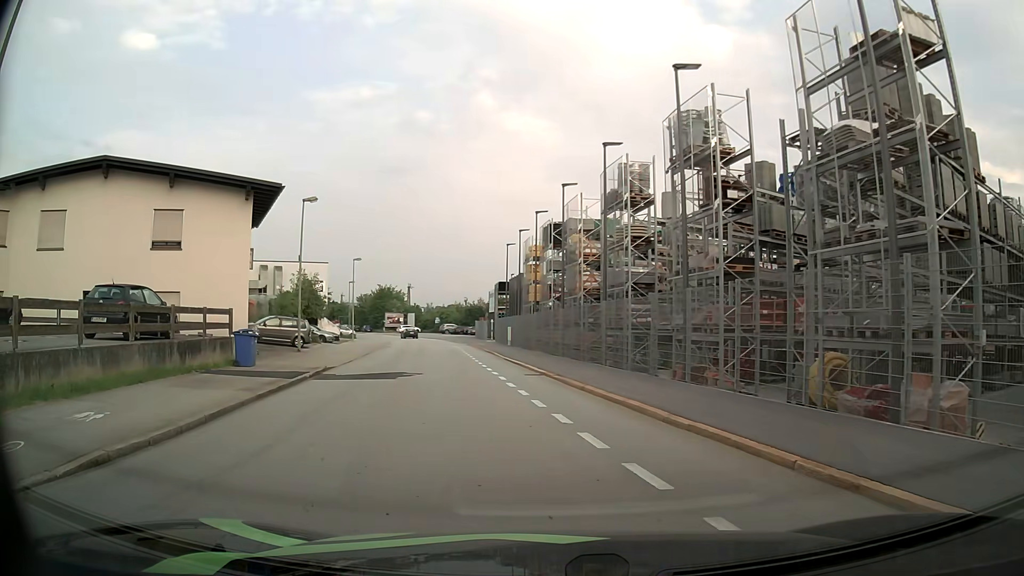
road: residential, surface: asphalt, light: Day
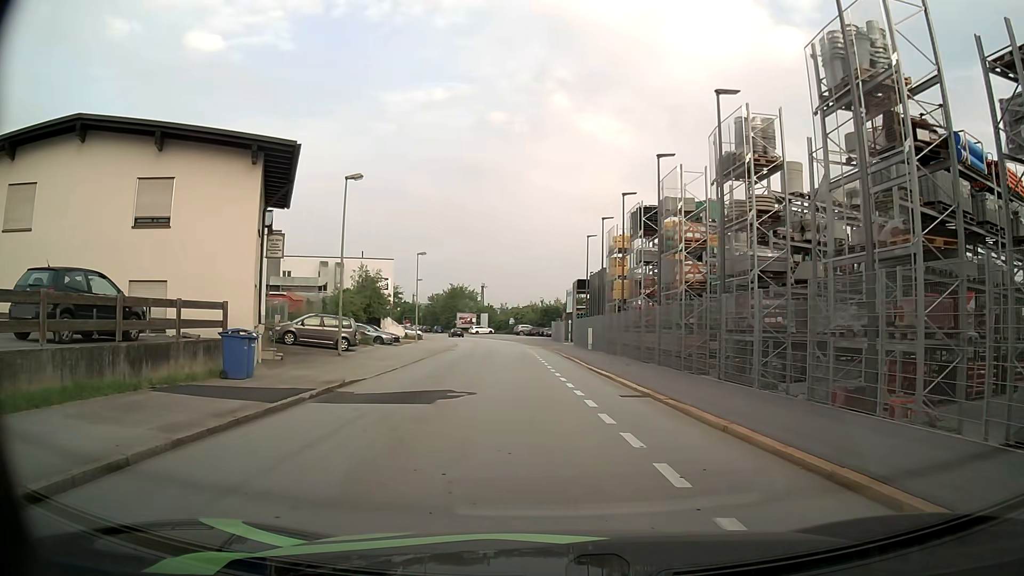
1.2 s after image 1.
(-0.3, +5.8) m; -6°
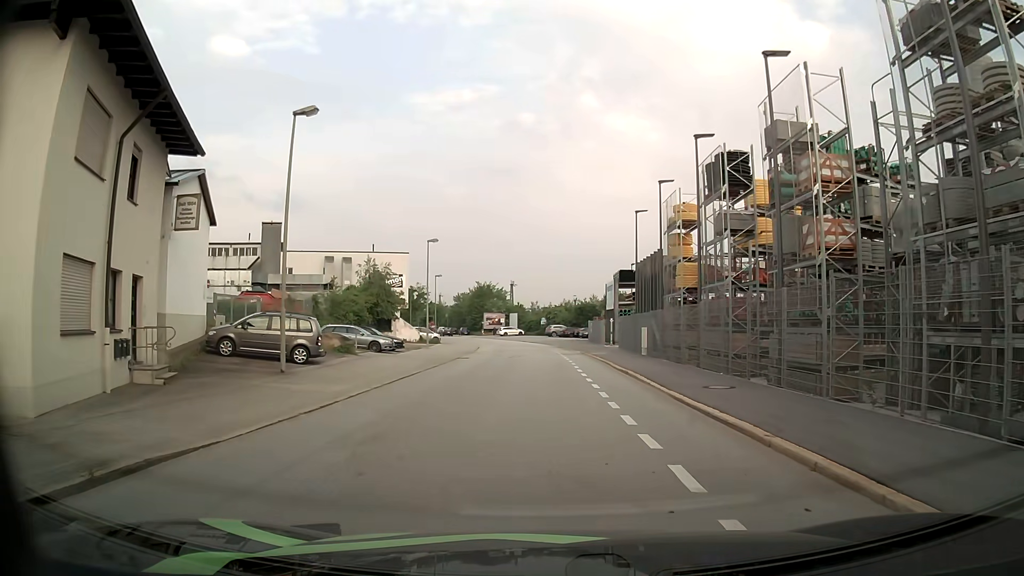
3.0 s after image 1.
(-0.3, +10.2) m; -2°
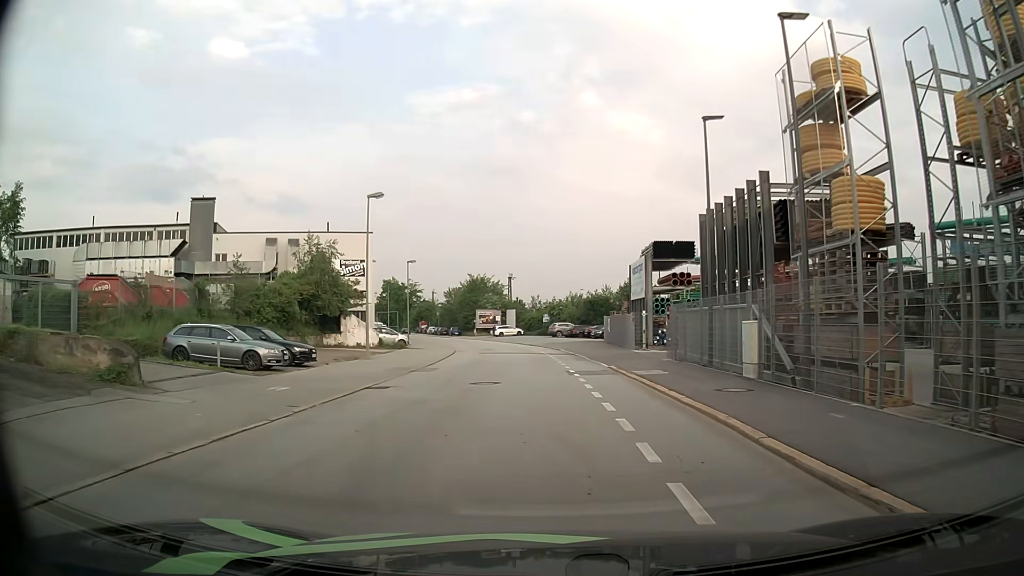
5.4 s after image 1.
(0.0, +17.5) m; 0°
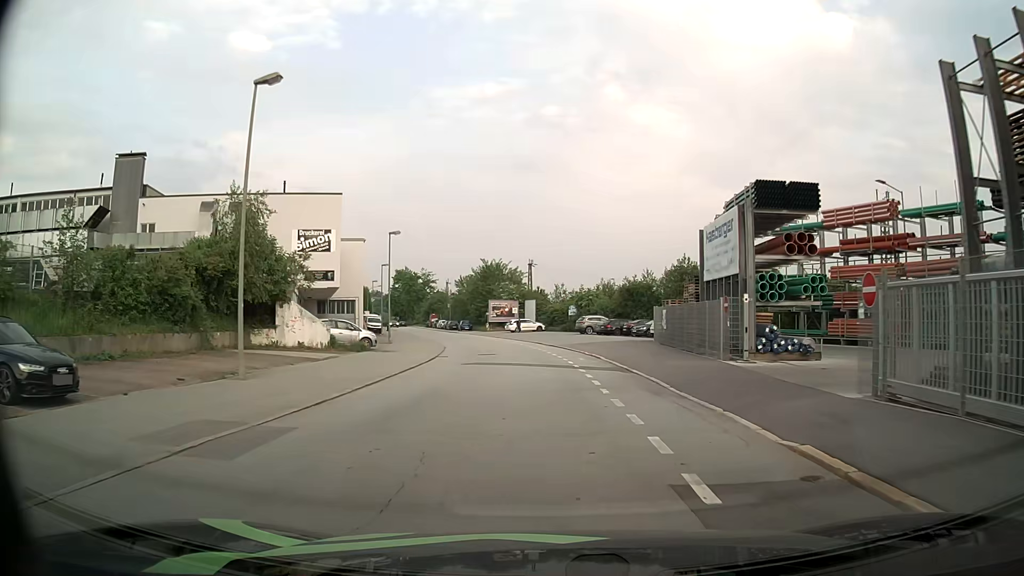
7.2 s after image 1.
(-0.2, +16.0) m; -2°
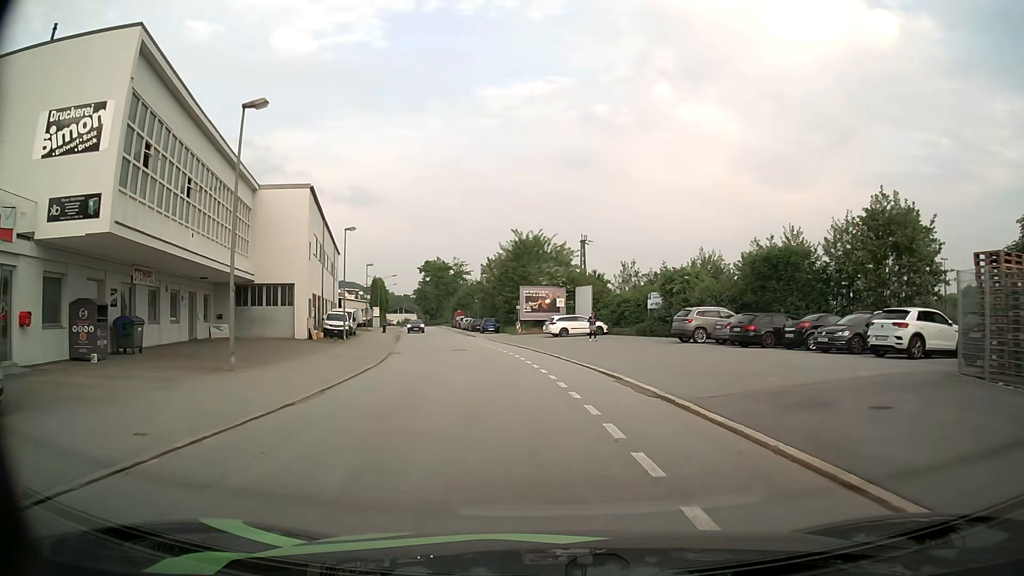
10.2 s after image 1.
(-0.6, +29.4) m; -4°
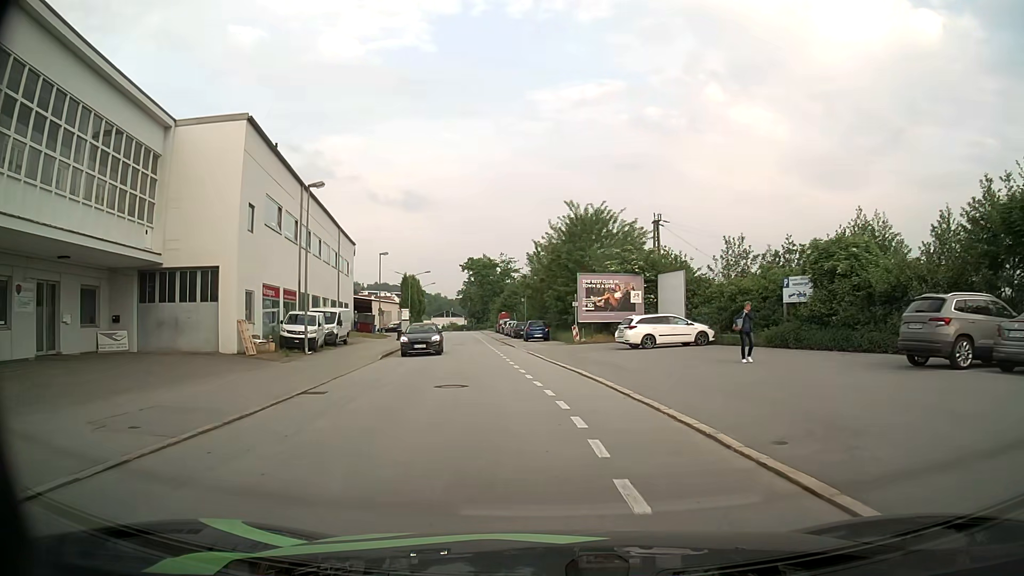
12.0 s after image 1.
(-0.7, +17.3) m; -5°
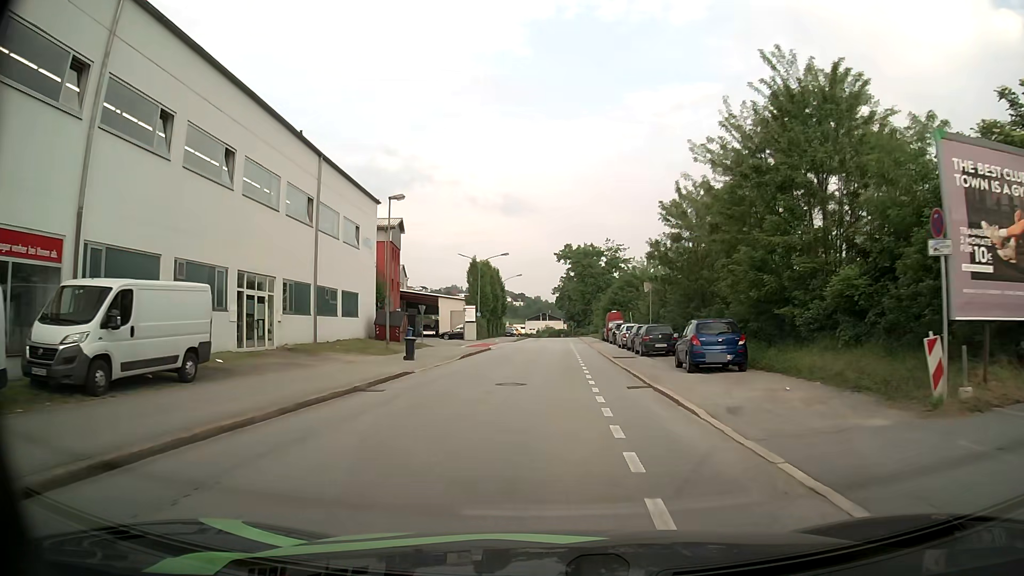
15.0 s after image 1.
(-2.3, +28.9) m; -9°
(0, +10) (0, +20) (0, +30) (0, +40) (+1, +50) (+1, +60) (+1, +70) (+2, +80) (+2, +90) (+2, +100) m
